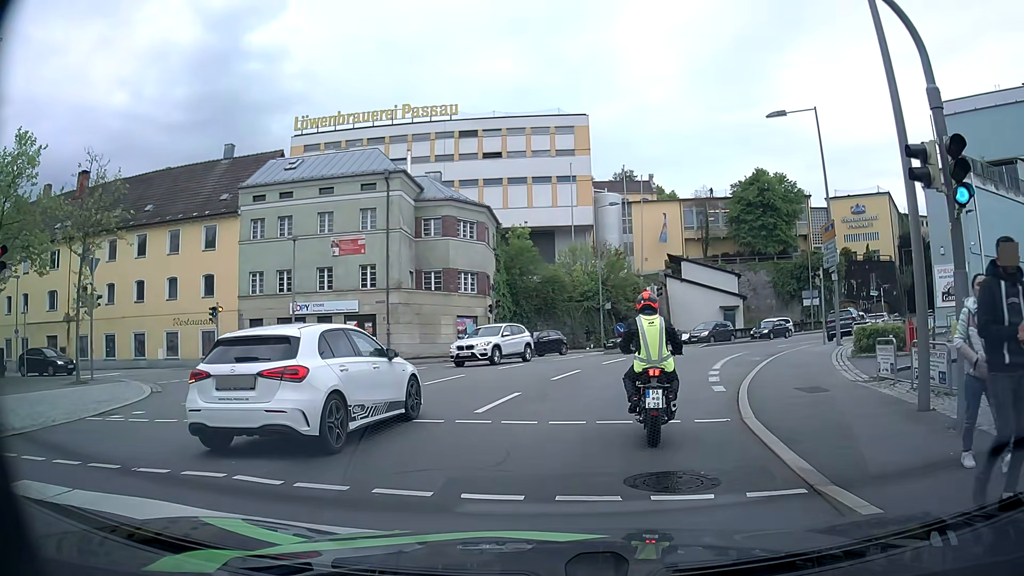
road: residential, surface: asphalt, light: Day
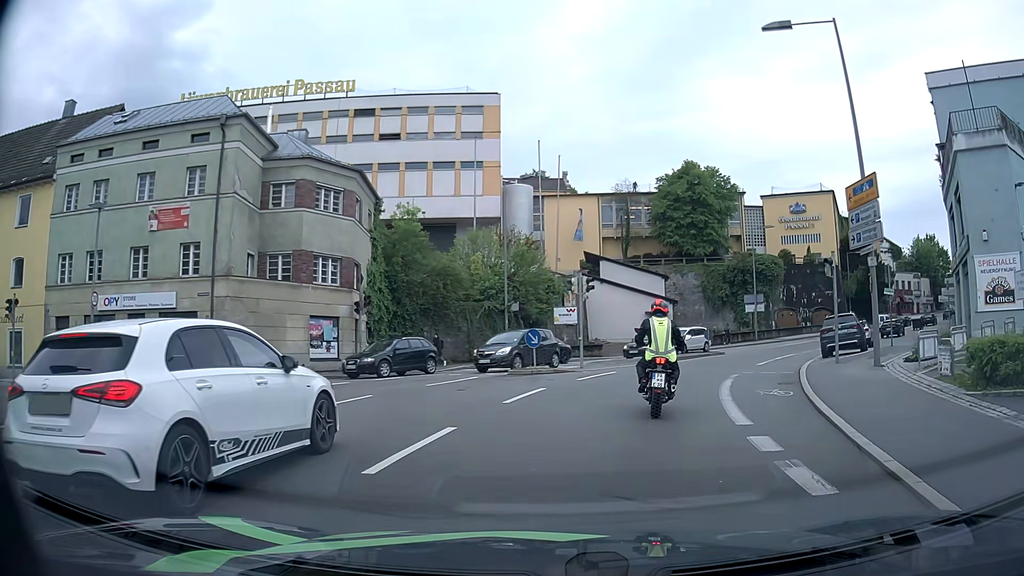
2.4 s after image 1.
(+0.6, +11.0) m; +7°
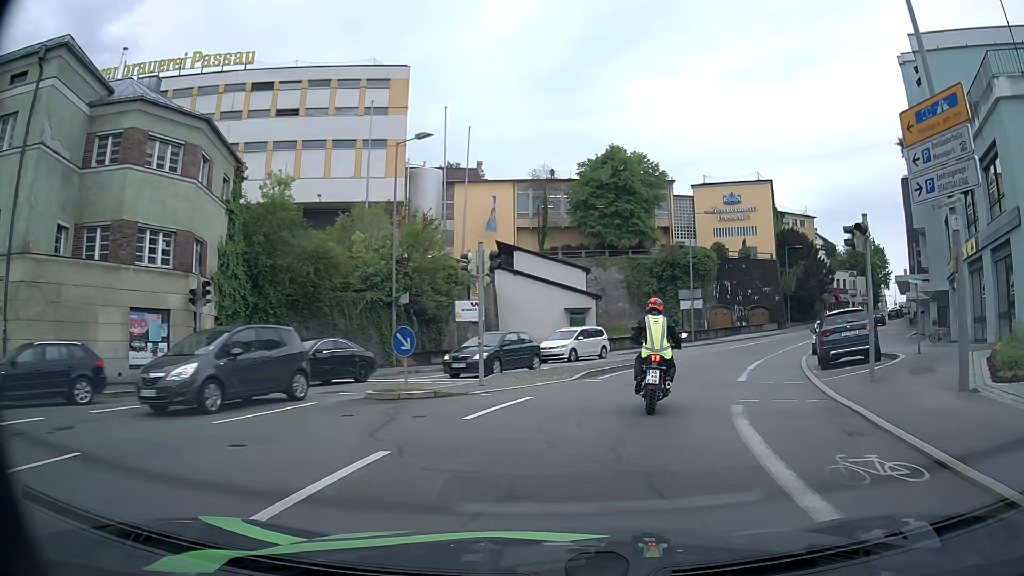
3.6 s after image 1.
(+0.5, +7.9) m; +7°
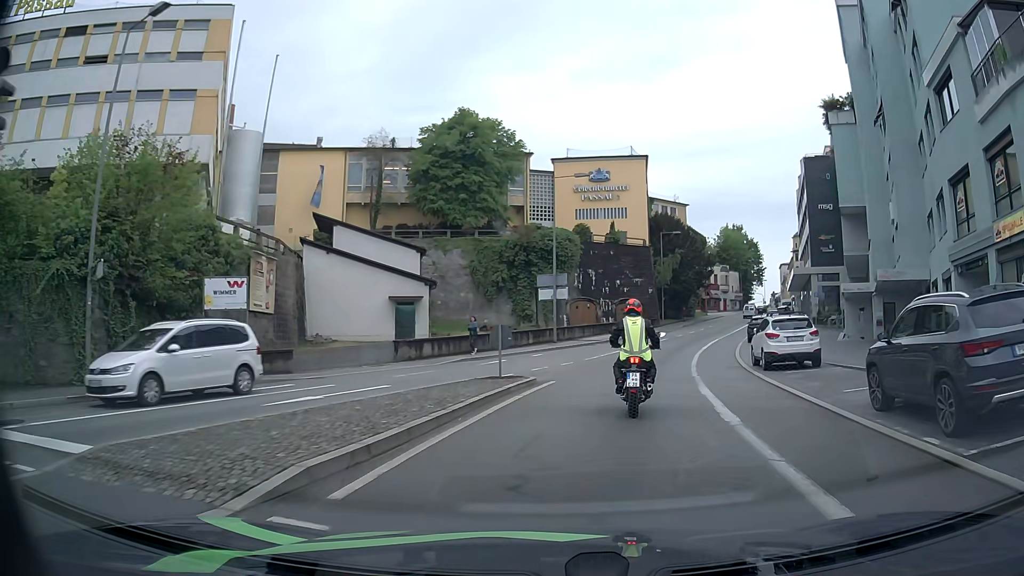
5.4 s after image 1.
(+1.4, +12.6) m; +13°
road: tertiary
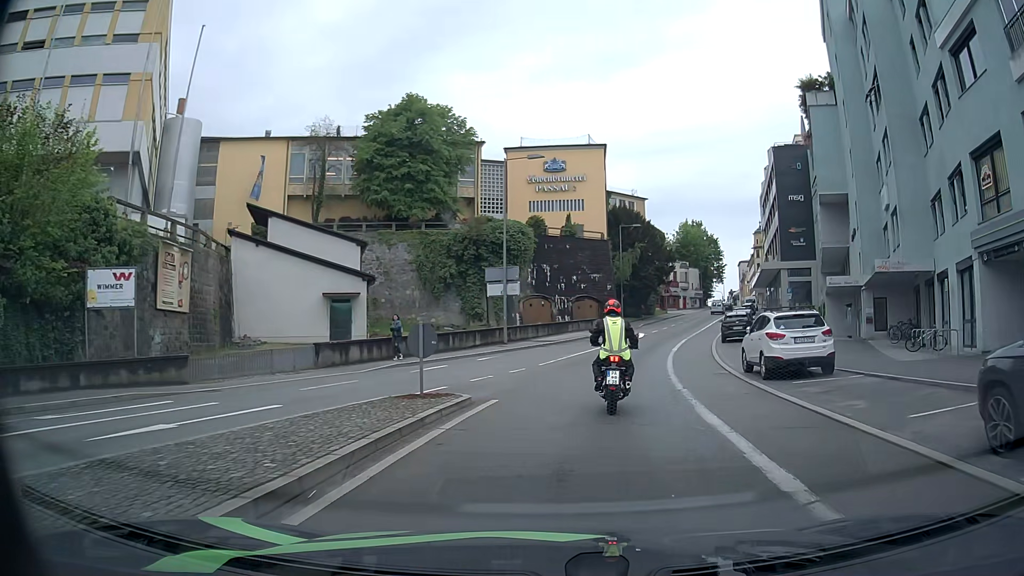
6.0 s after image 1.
(+0.1, +4.3) m; +4°
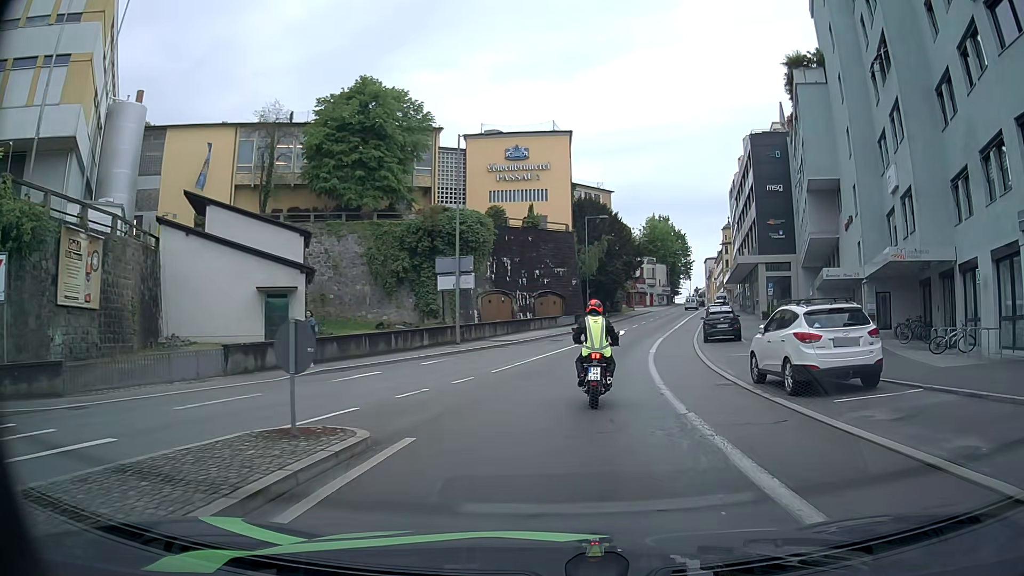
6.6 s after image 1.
(+0.1, +4.4) m; +3°
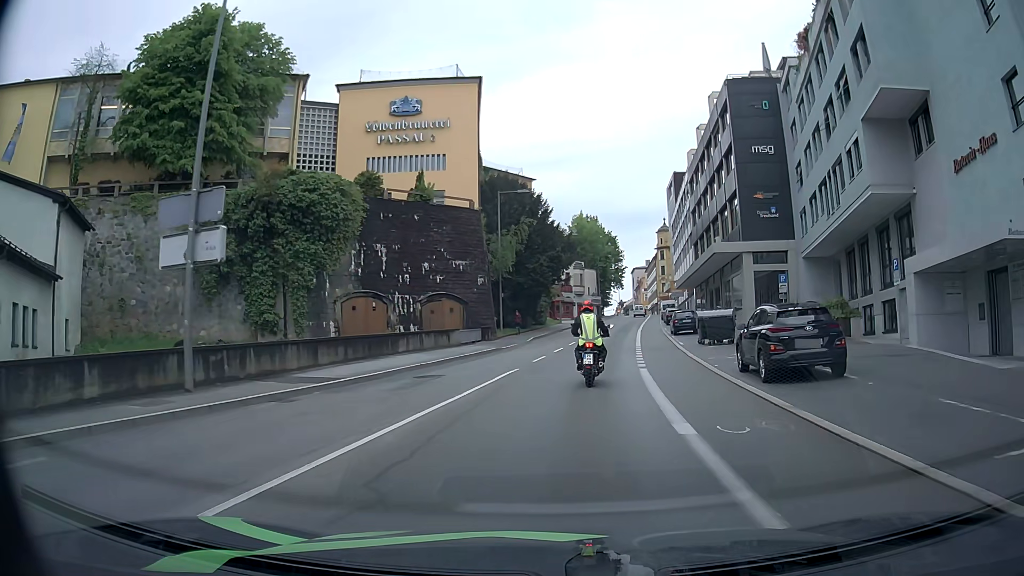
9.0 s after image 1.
(+1.4, +19.1) m; +7°
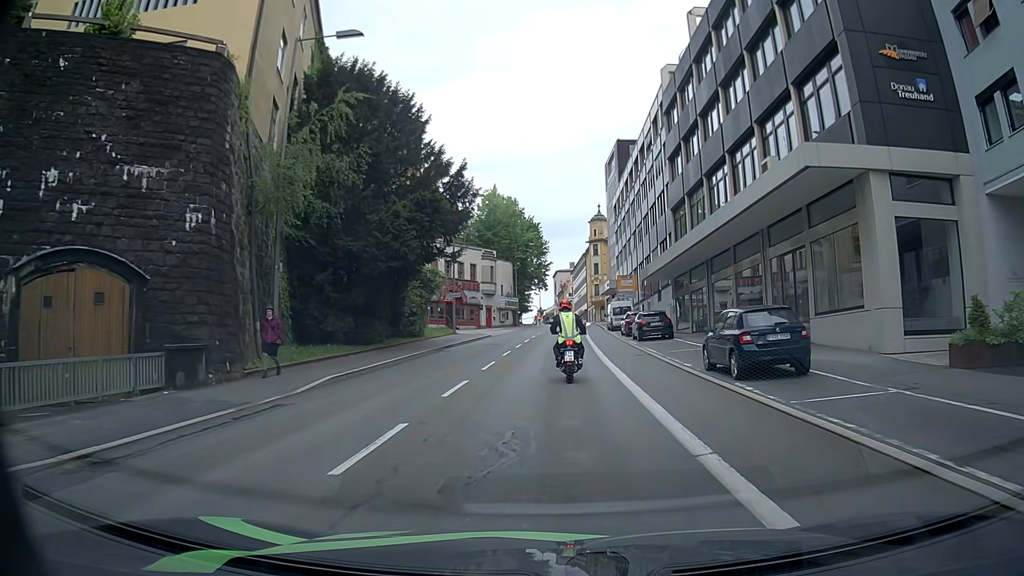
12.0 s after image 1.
(+1.9, +28.0) m; +7°
